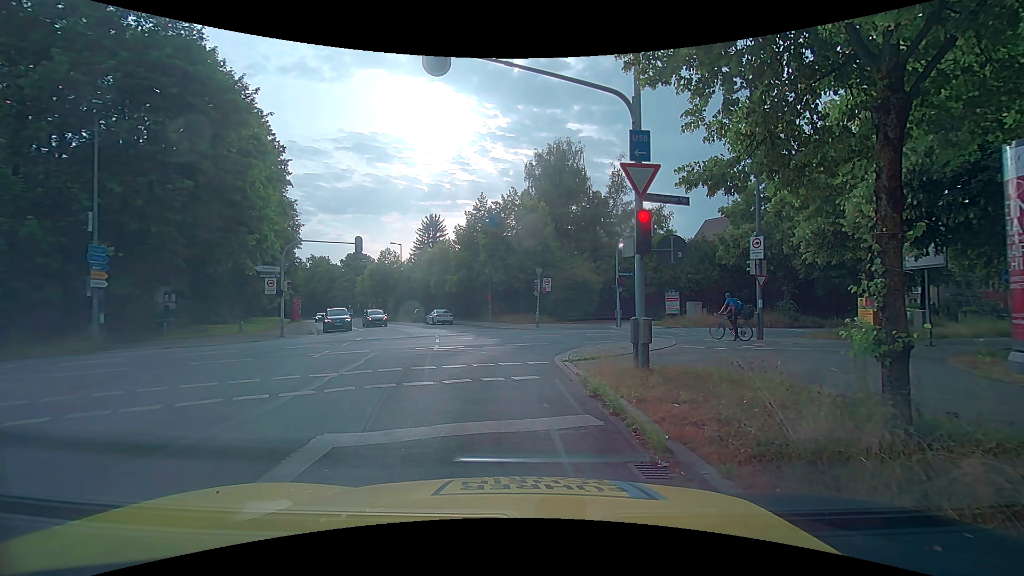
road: tertiary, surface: asphalt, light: Day
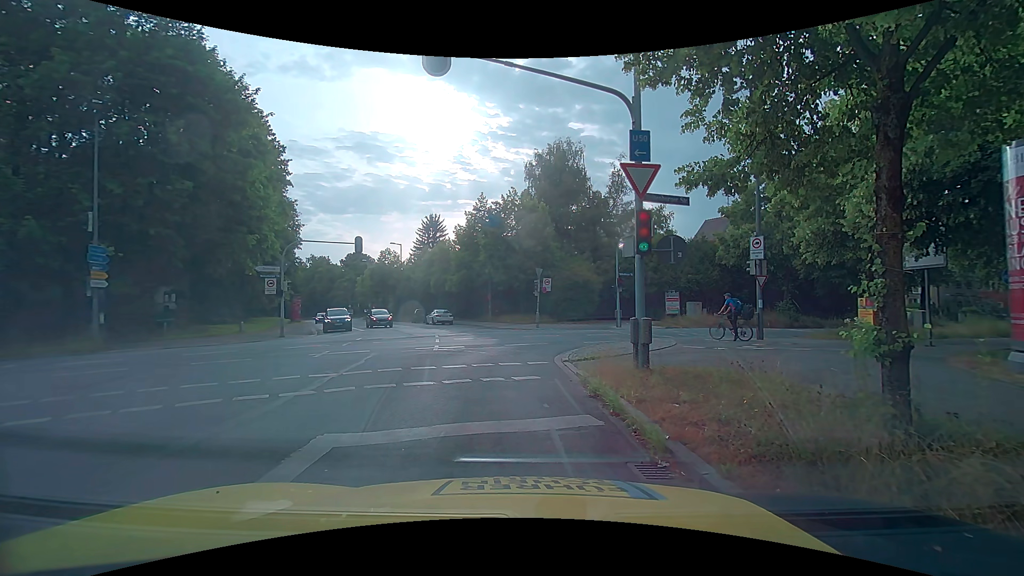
(0.0, 0.0) m; 0°
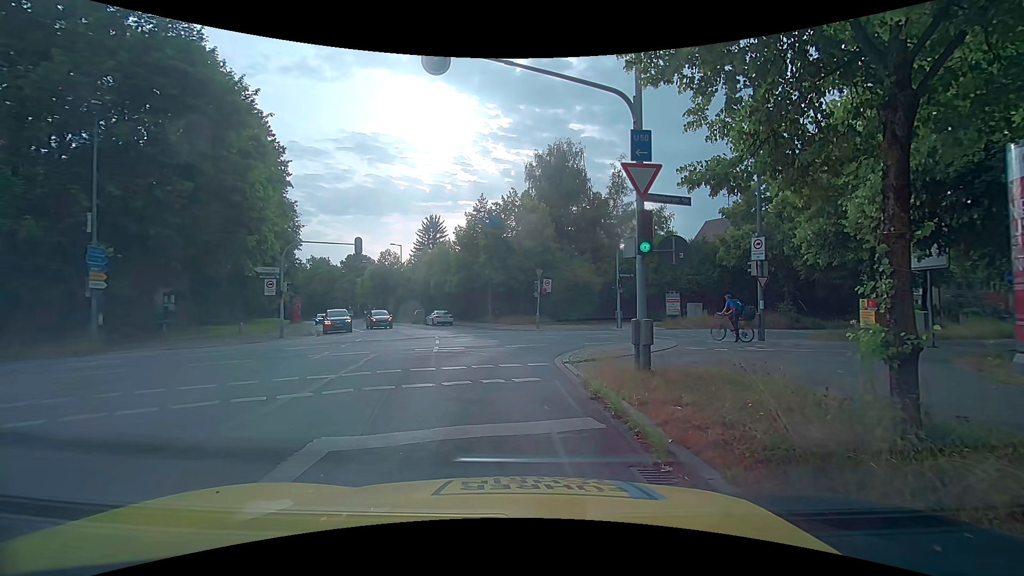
(0.0, +0.1) m; 0°
